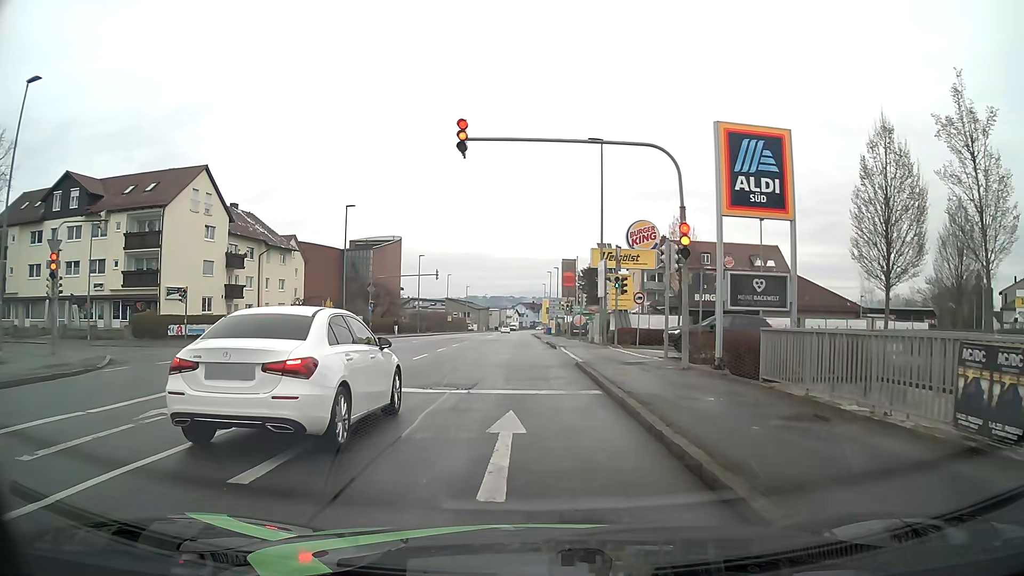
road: tertiary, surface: asphalt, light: Day
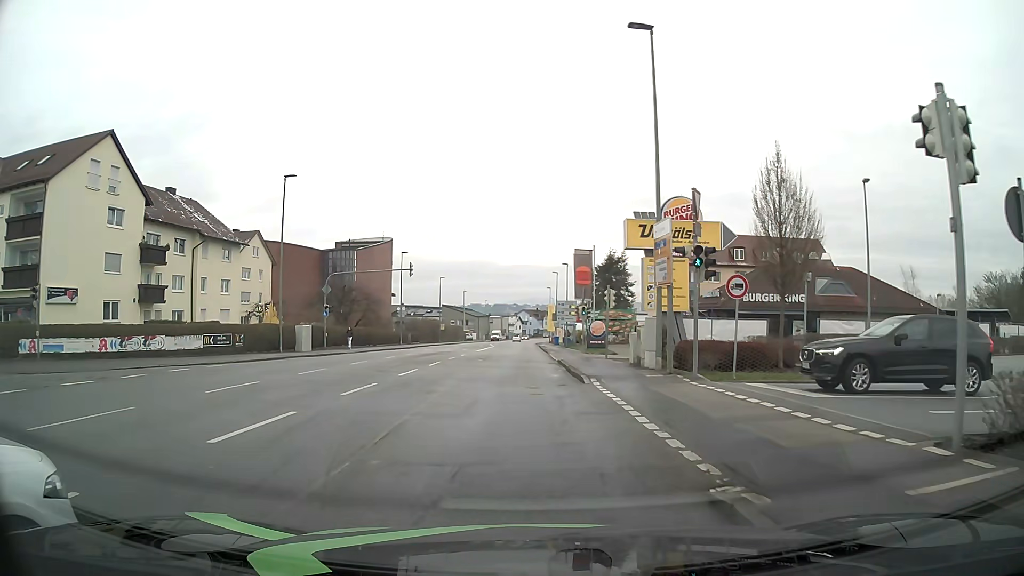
(0.0, +14.8) m; +1°
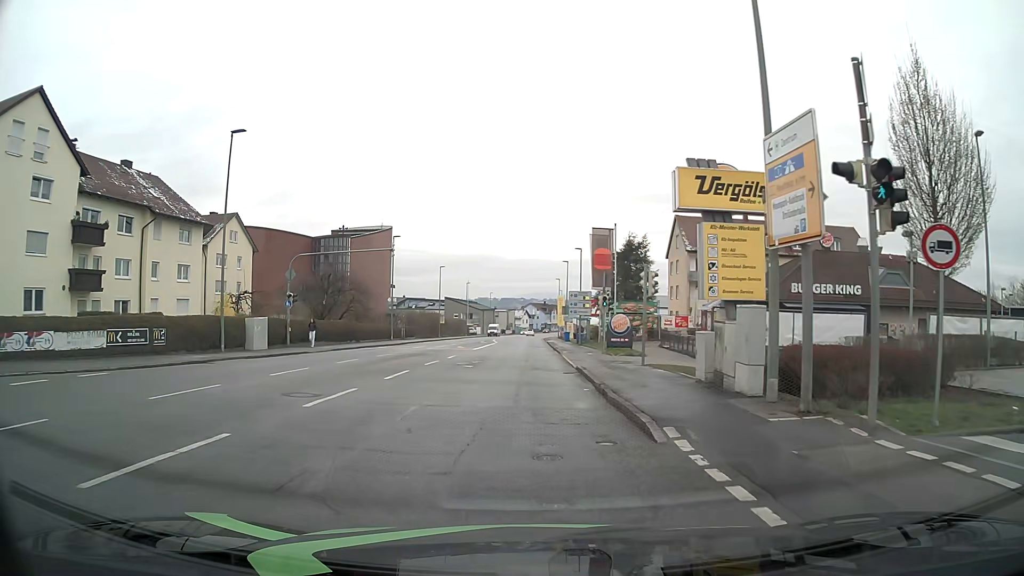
(-0.2, +8.8) m; 0°
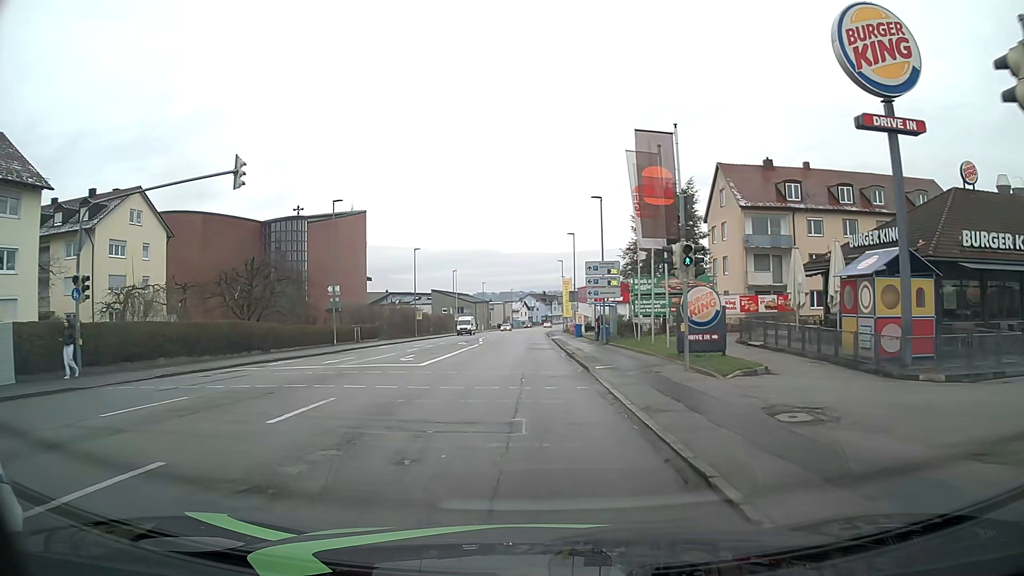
(-0.3, +19.8) m; 0°
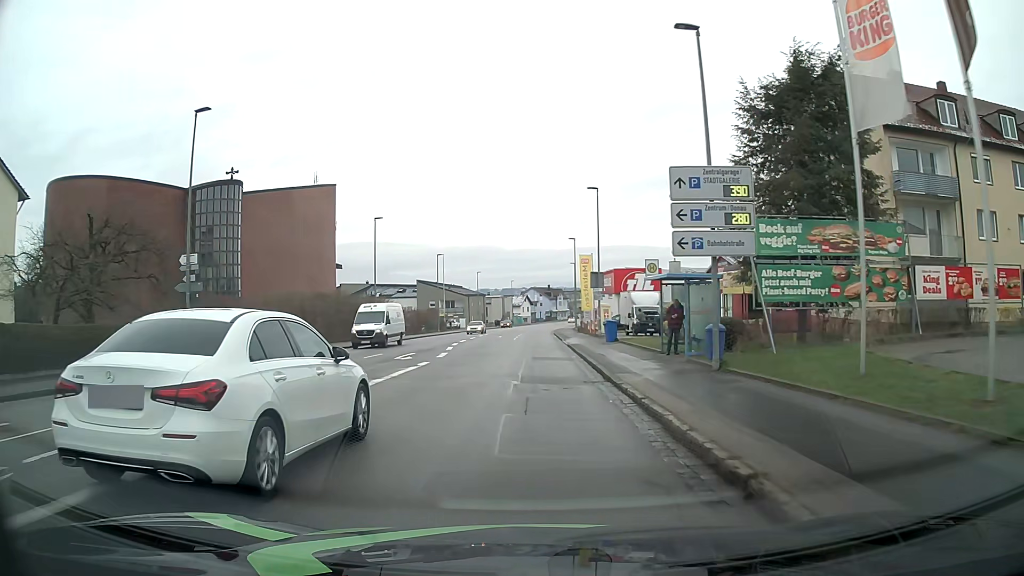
(-0.4, +22.2) m; -1°
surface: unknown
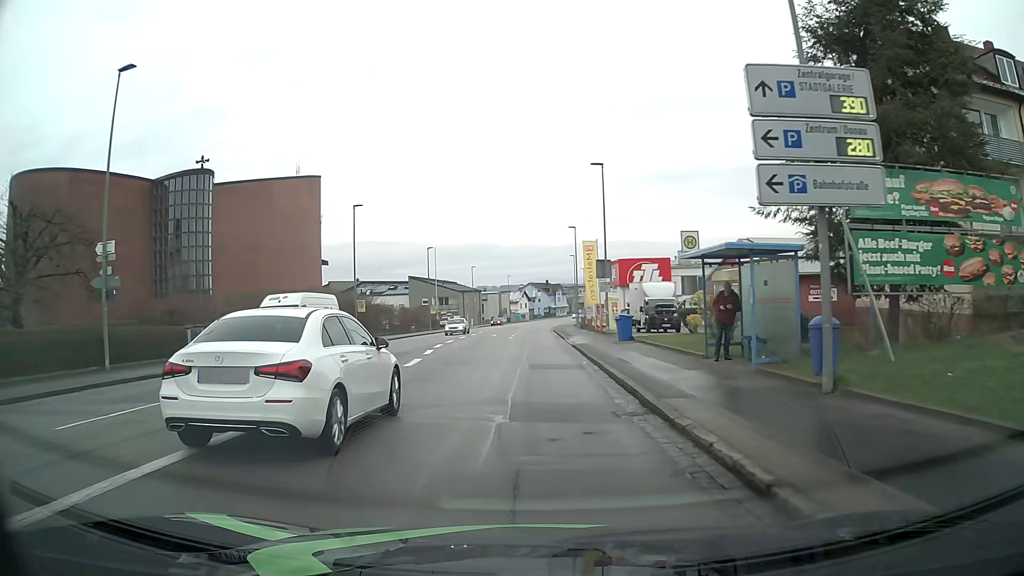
(0.0, +6.1) m; 0°
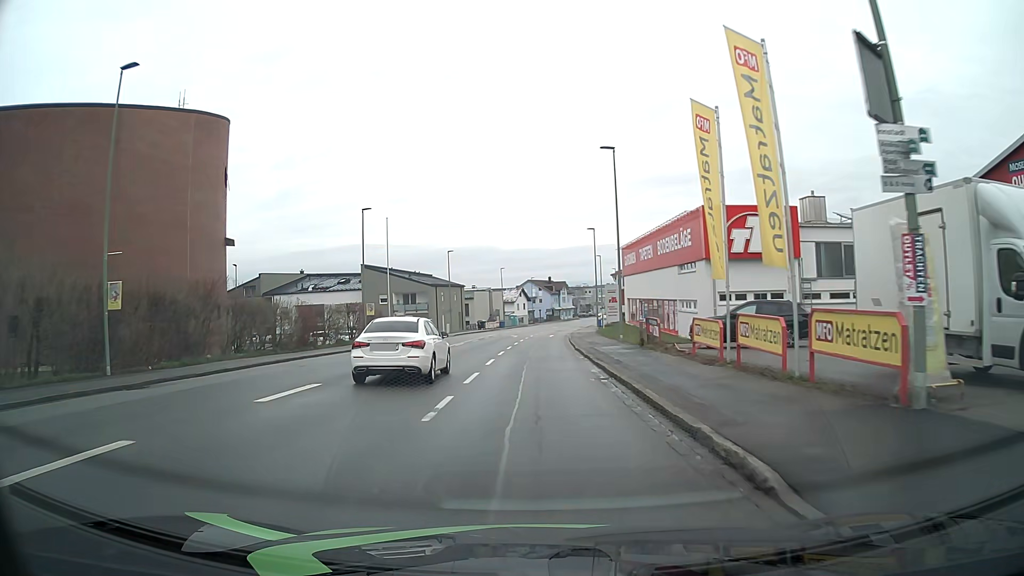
(+0.1, +33.2) m; 0°
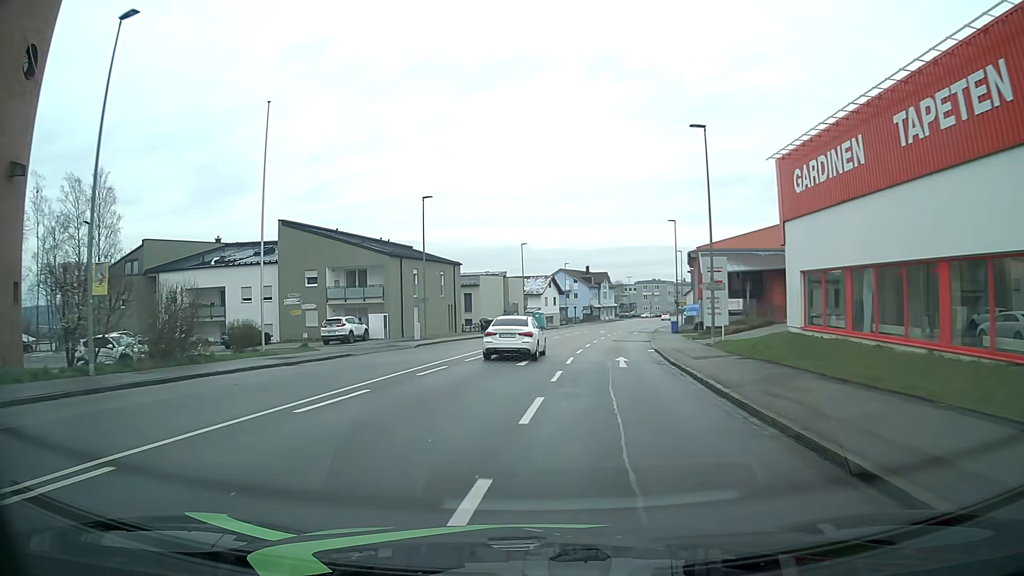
(-0.2, +36.7) m; -2°
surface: asphalt
(0, +10) (0, +20) (0, +30) (+1, +40) (+3, +50) (+5, +60) (+7, +69) (+9, +79) (+11, +89) (+14, +99) m
